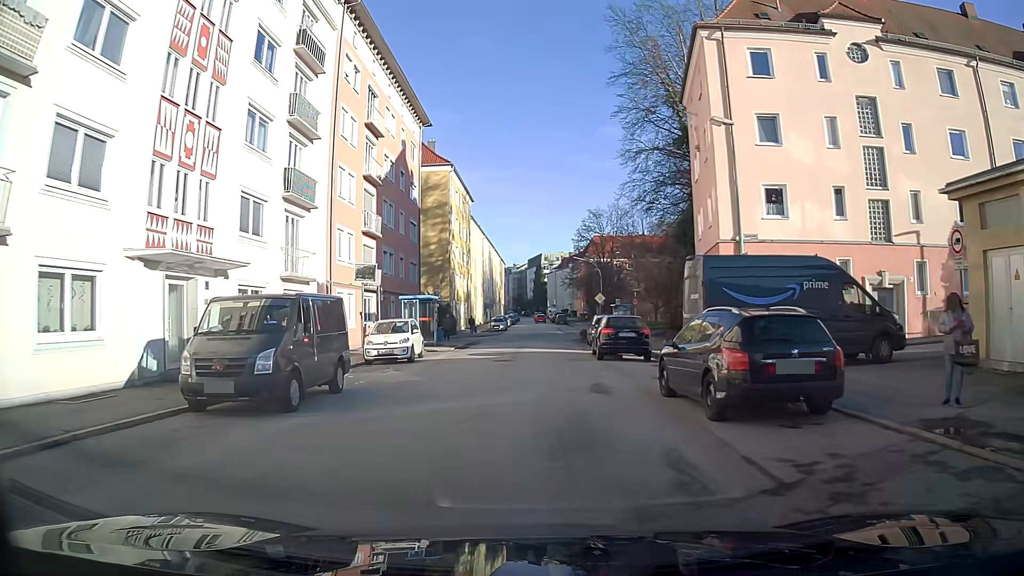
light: Day
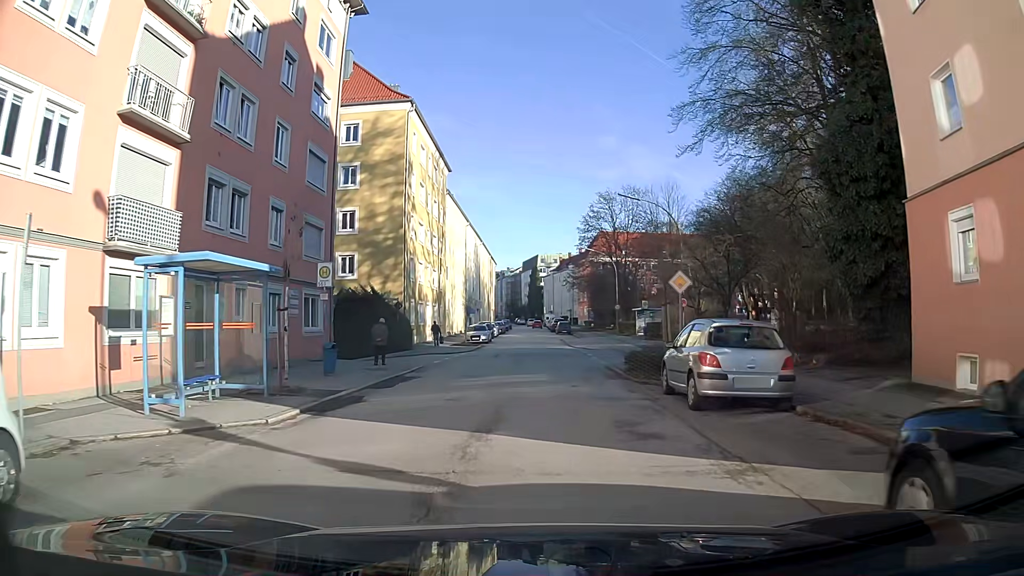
(0.0, +20.9) m; 0°
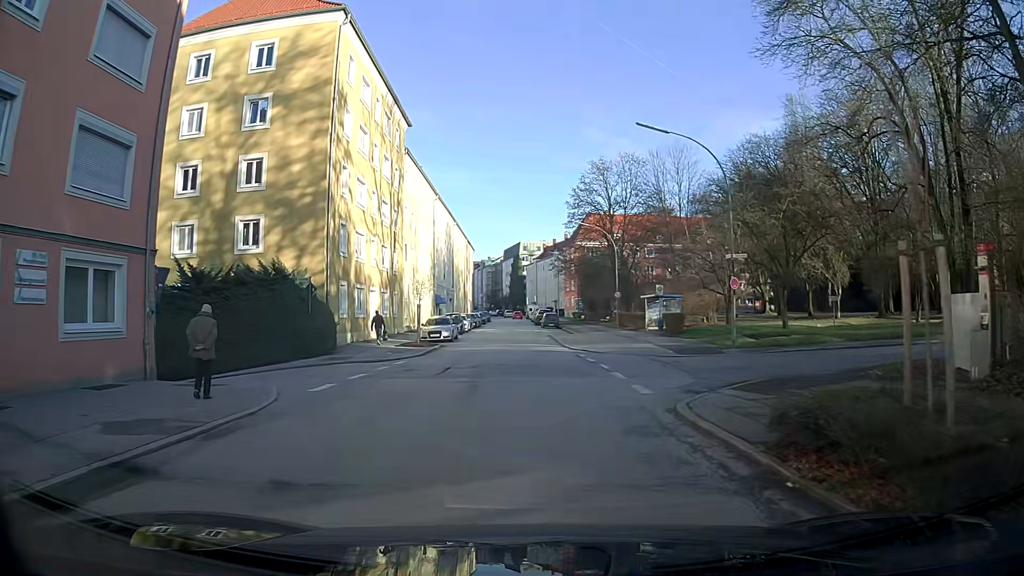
(+0.2, +13.2) m; +2°
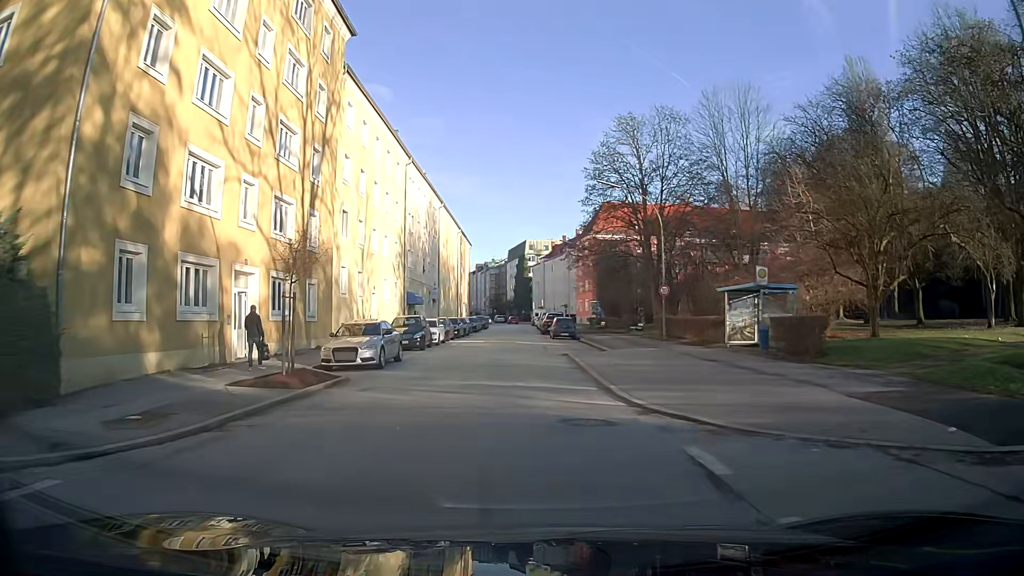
(-0.1, +18.6) m; -2°
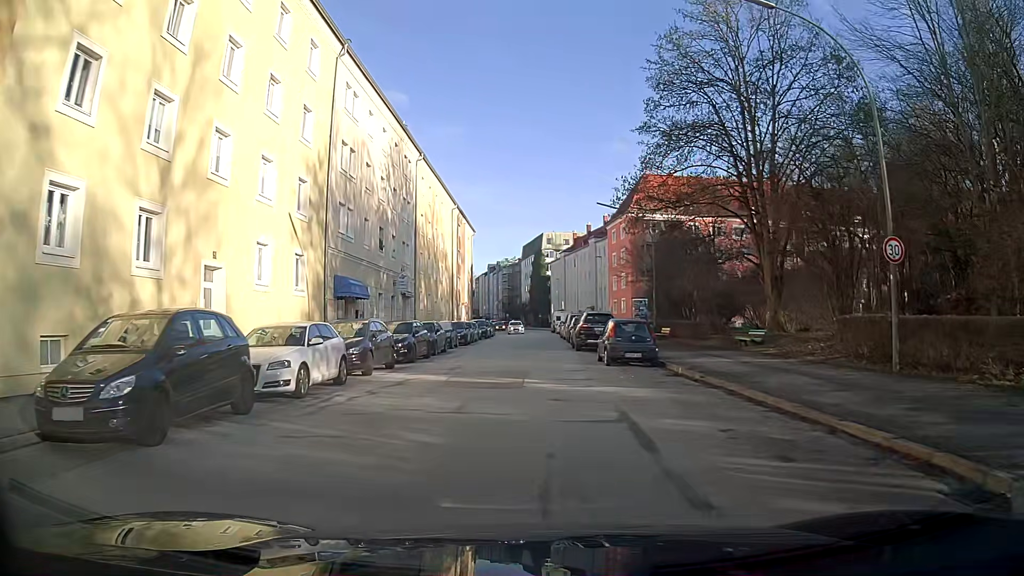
(-0.3, +23.5) m; -1°
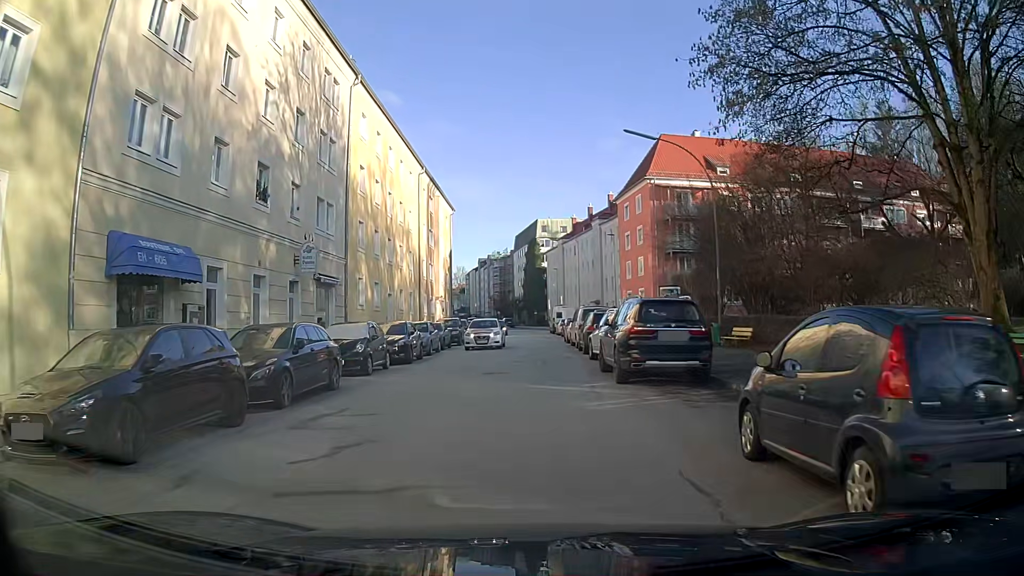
(+0.2, +16.5) m; 0°
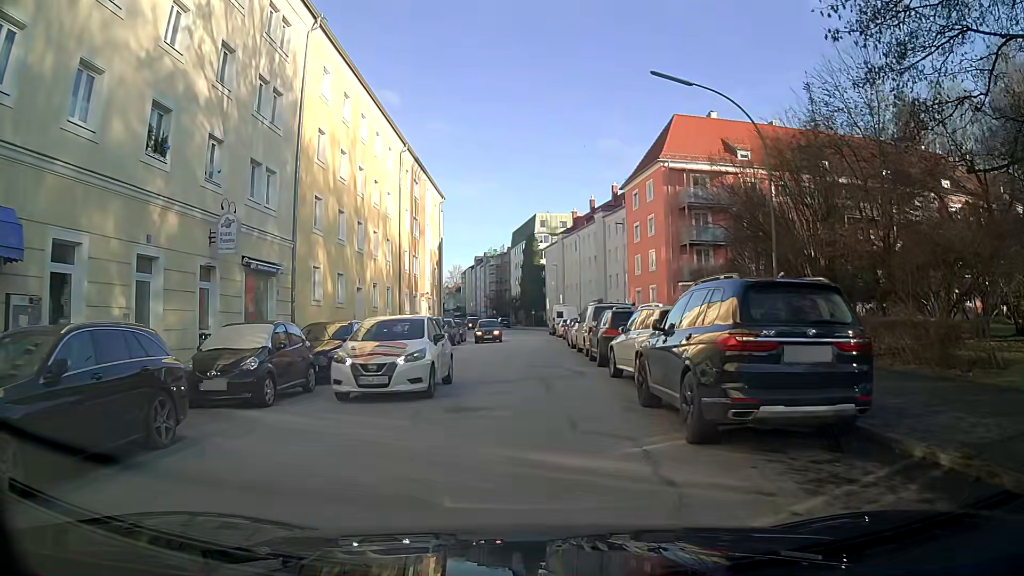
(+0.1, +6.8) m; +1°
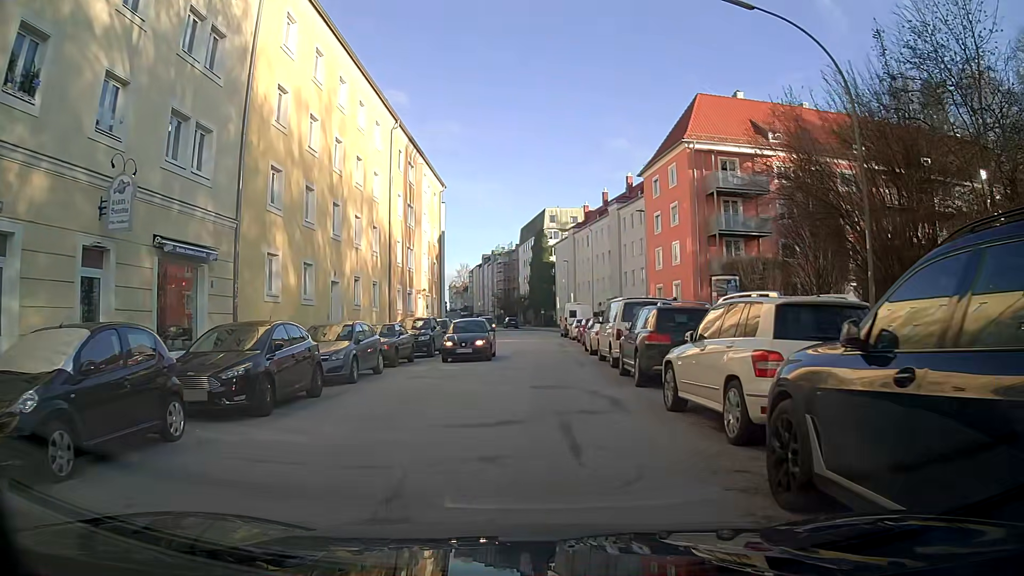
(-0.1, +5.7) m; -1°
(0, +10) (0, +20) (0, +30) (0, +40) (0, +50) (-1, +60) (-2, +70) (-3, +80) (-5, +90) (-7, +100) m
